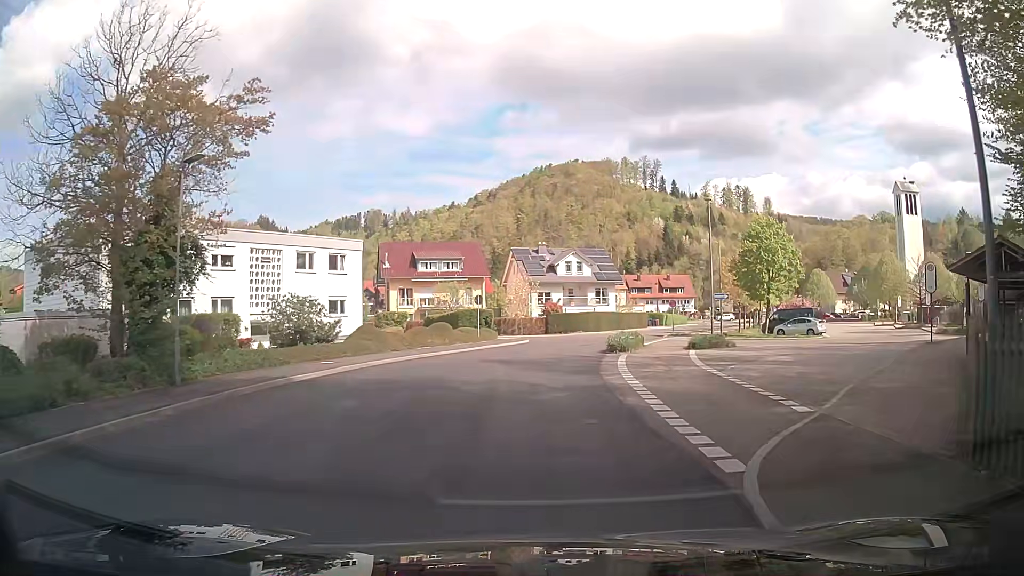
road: tertiary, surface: asphalt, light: Day
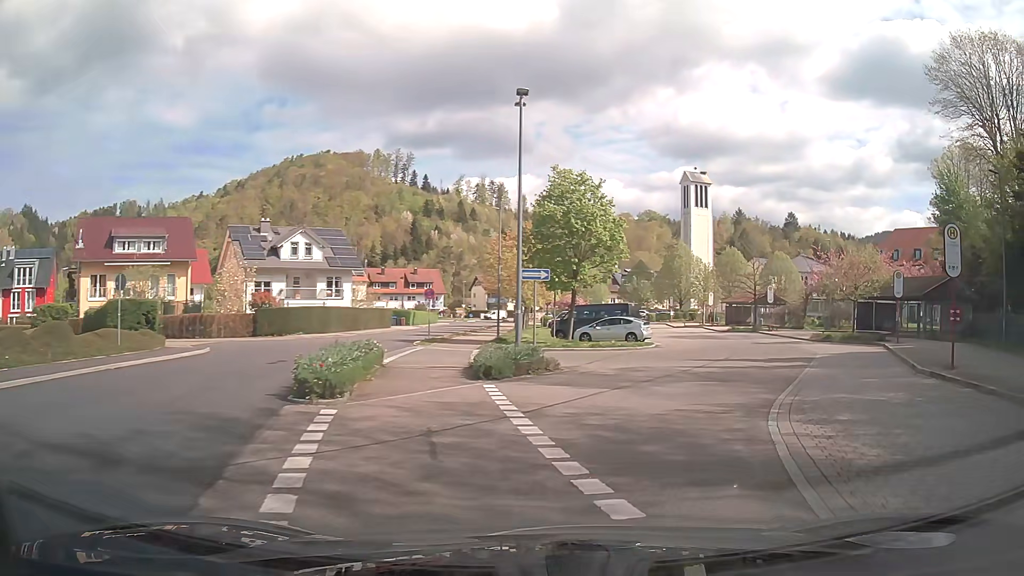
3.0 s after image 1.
(+2.5, +16.4) m; +23°
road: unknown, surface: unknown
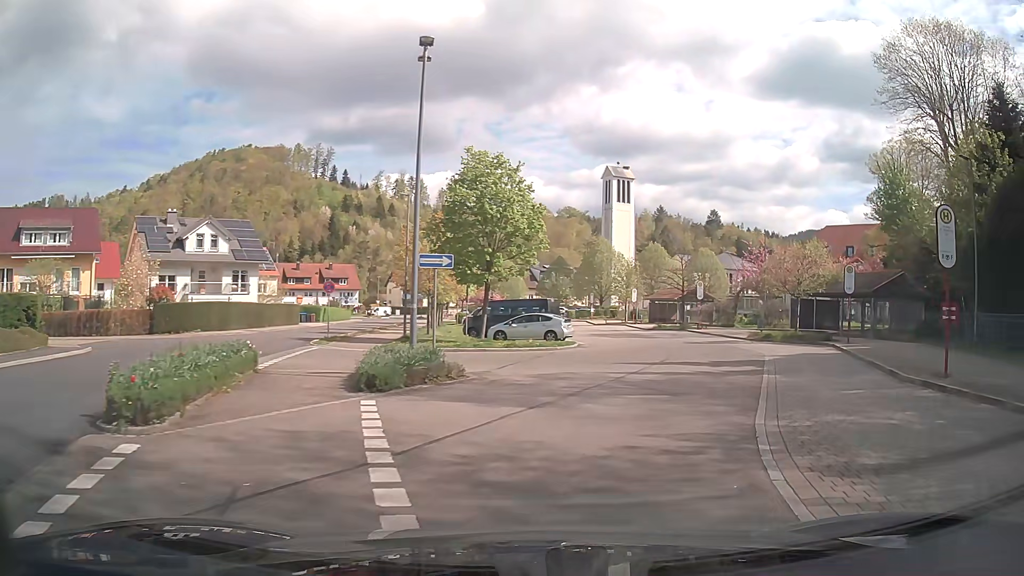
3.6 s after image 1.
(+0.2, +3.3) m; +7°
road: service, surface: asphalt
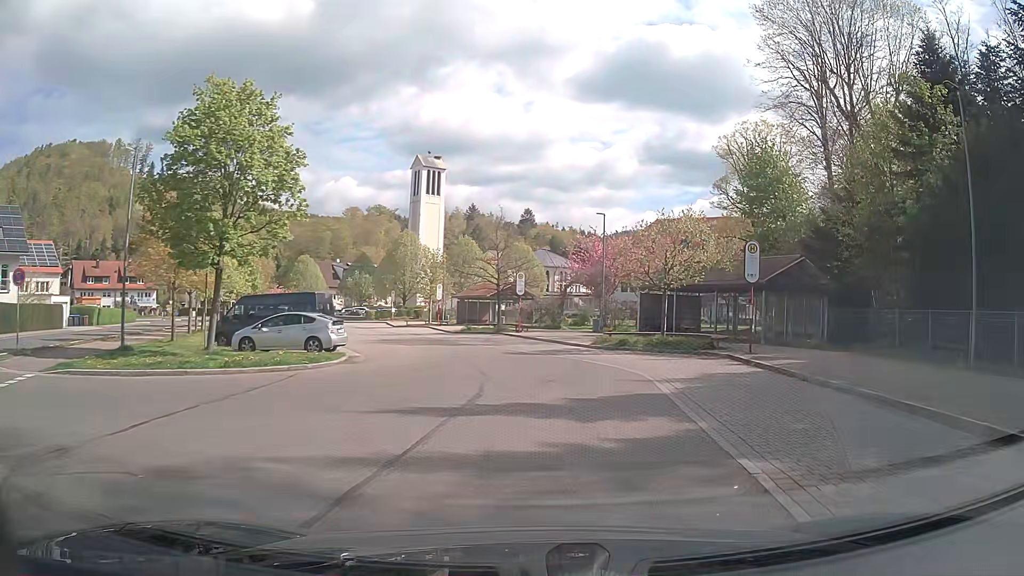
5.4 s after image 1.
(+1.4, +10.2) m; +16°
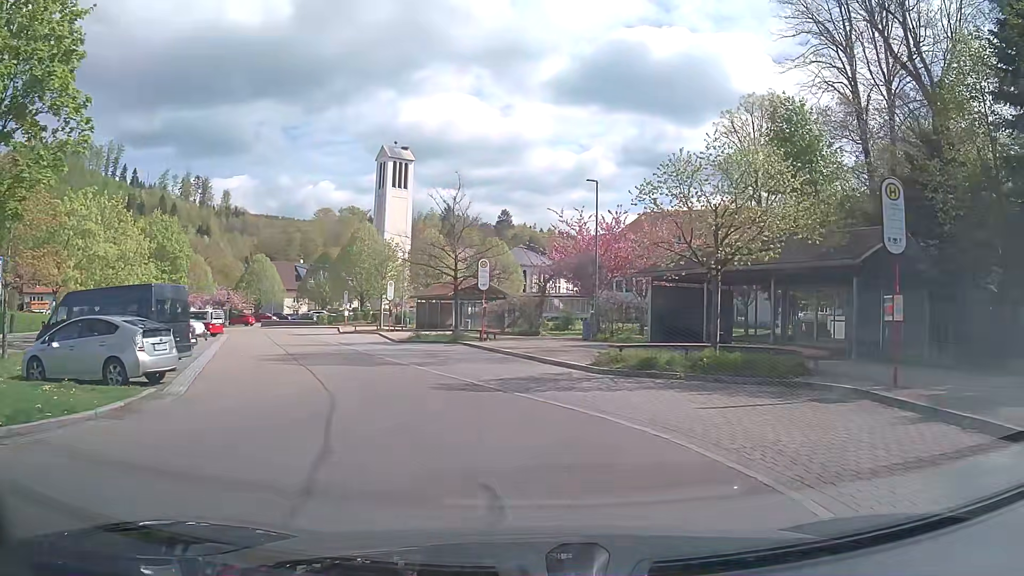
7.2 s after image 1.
(+0.5, +10.9) m; +2°
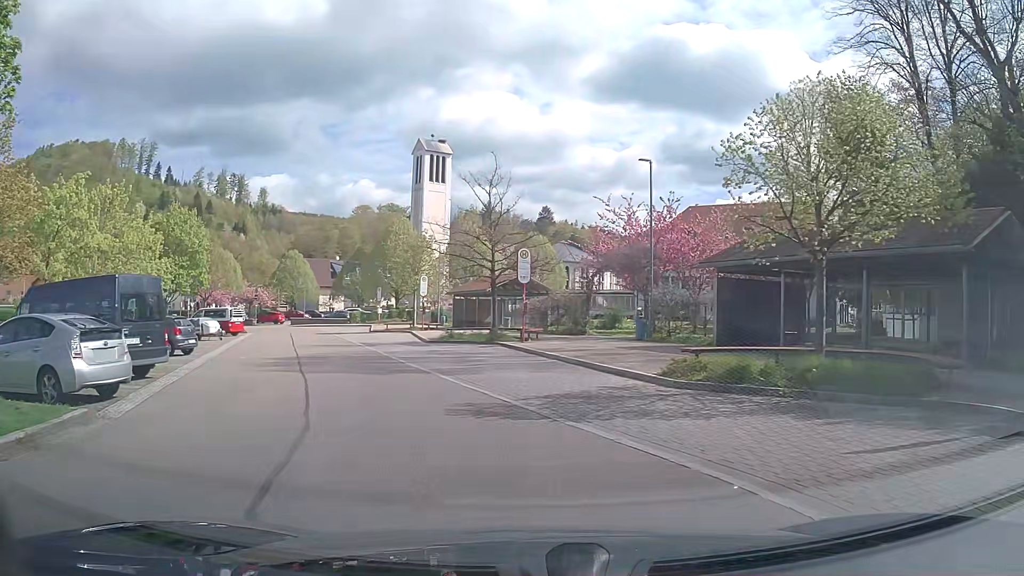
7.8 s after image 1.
(-0.1, +3.5) m; -3°
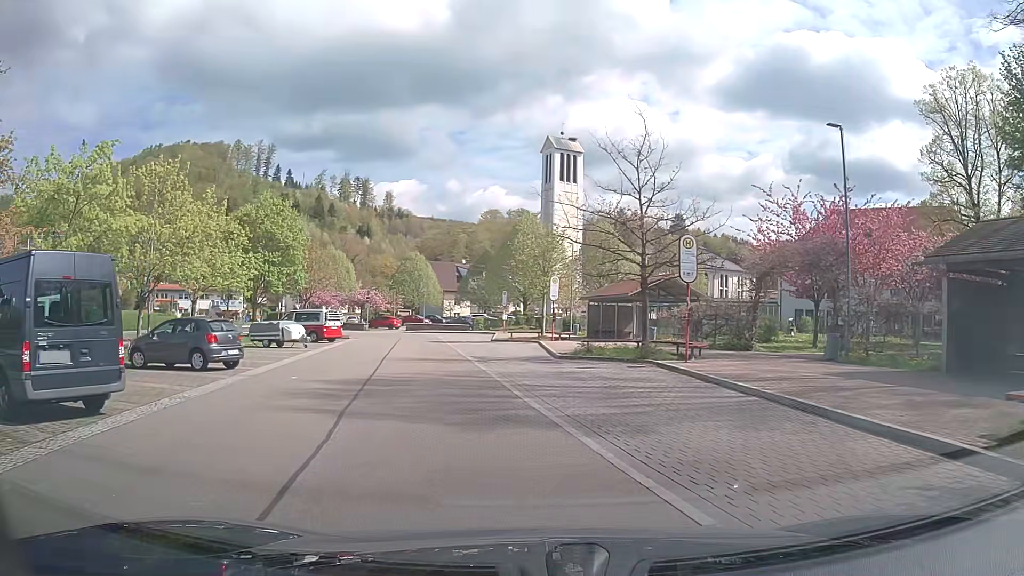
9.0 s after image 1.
(-0.6, +6.6) m; -10°
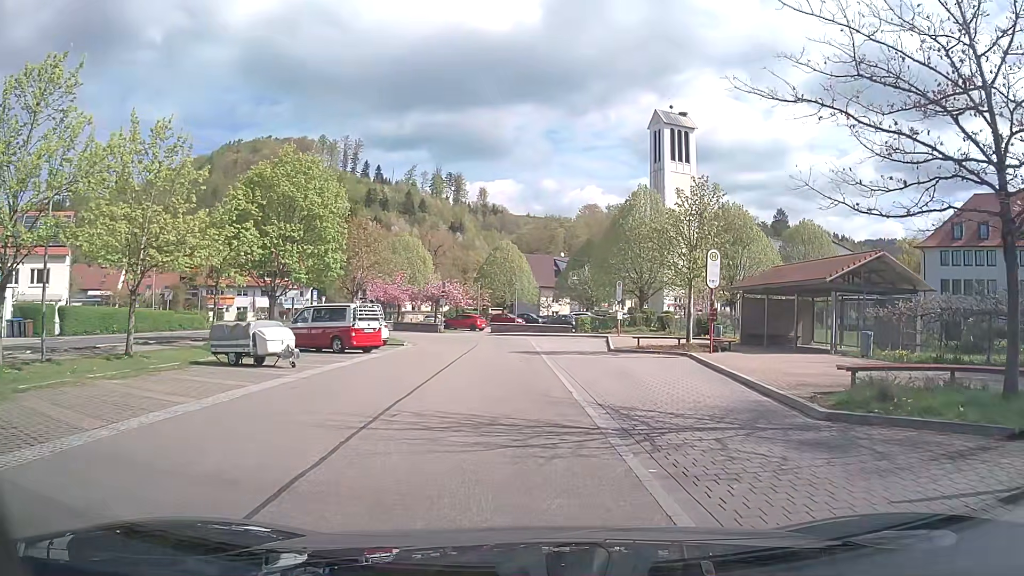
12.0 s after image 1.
(-1.6, +14.1) m; -8°
